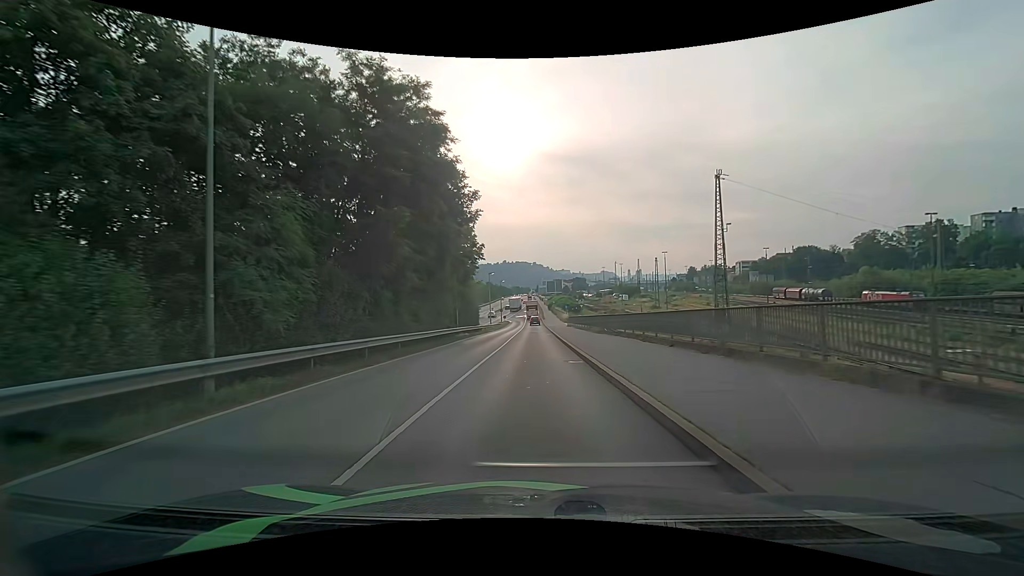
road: unclassified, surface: asphalt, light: Day
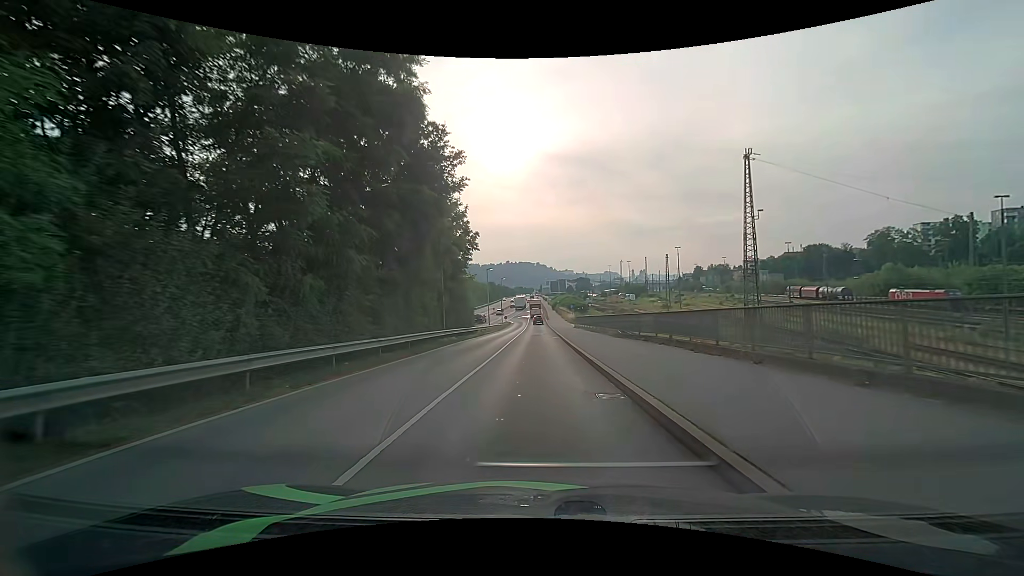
(0.0, +7.0) m; 0°
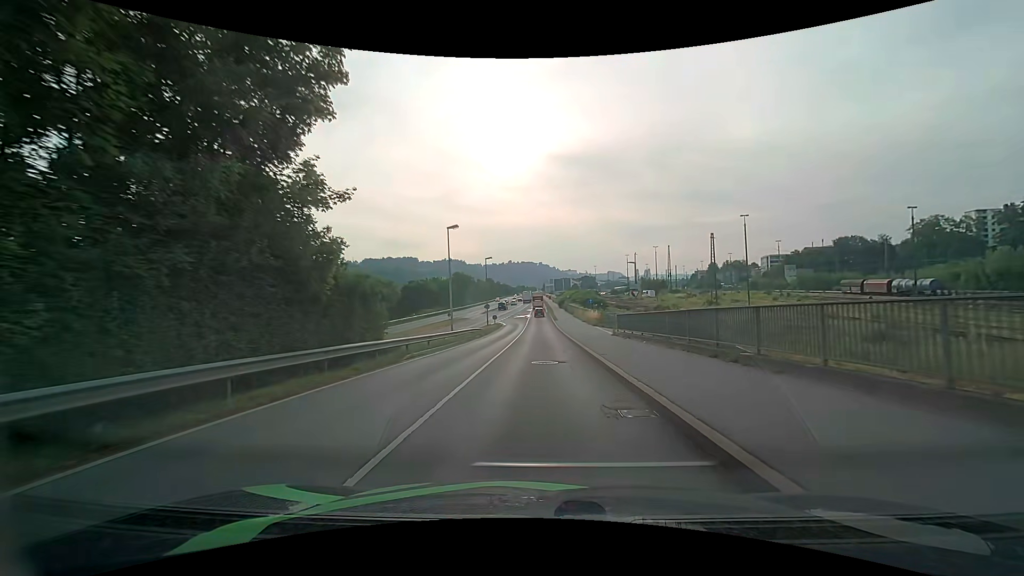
(-0.2, +28.9) m; -1°
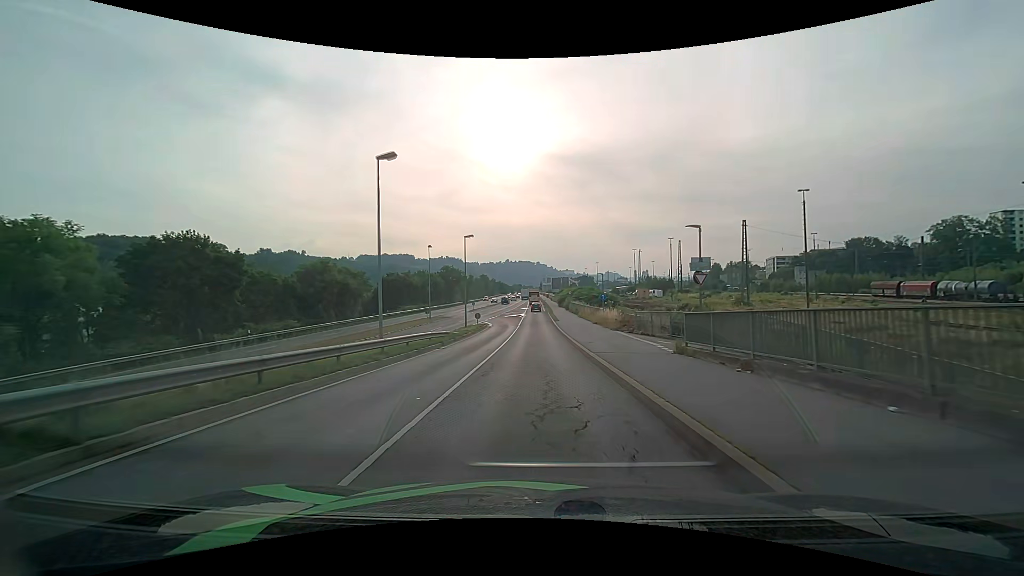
(0.0, +14.8) m; 0°
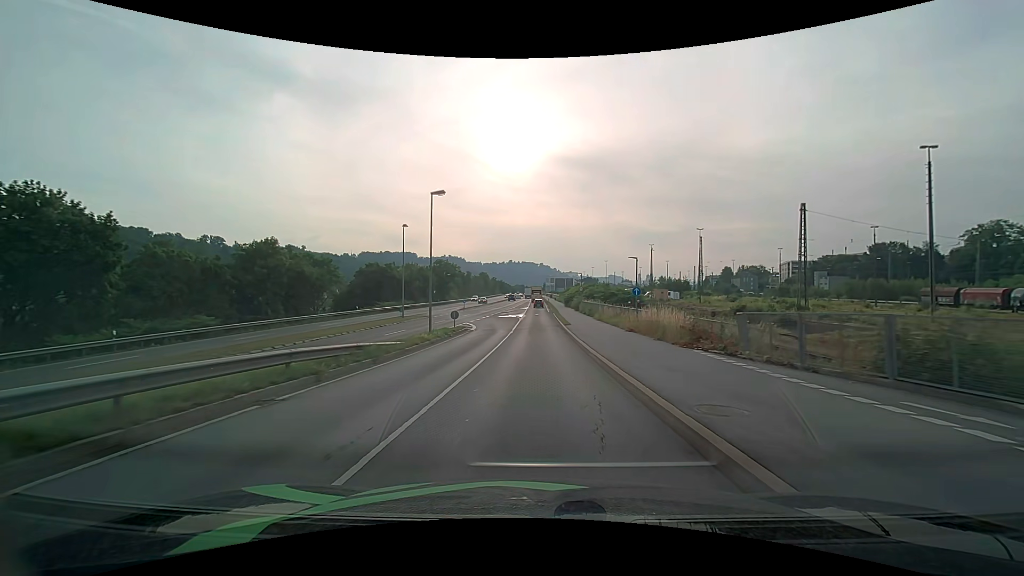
(-0.1, +15.0) m; 0°
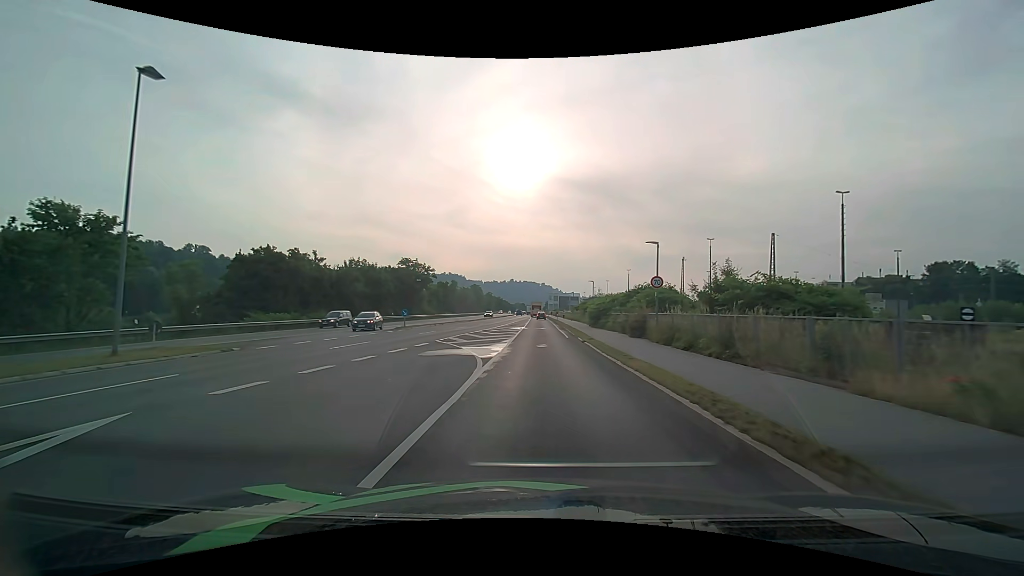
(-0.3, +37.4) m; 0°
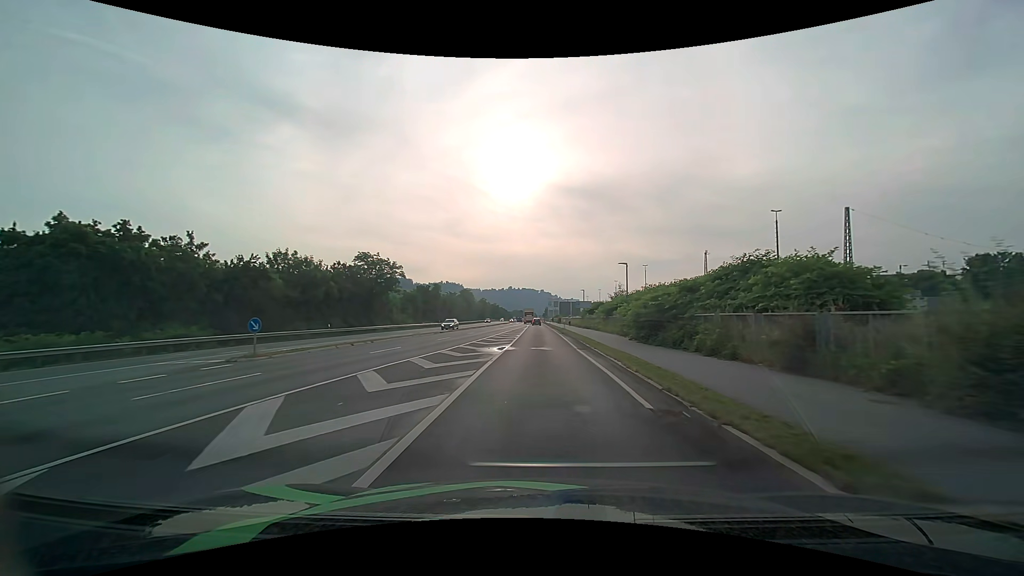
(+0.1, +22.7) m; 0°
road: primary
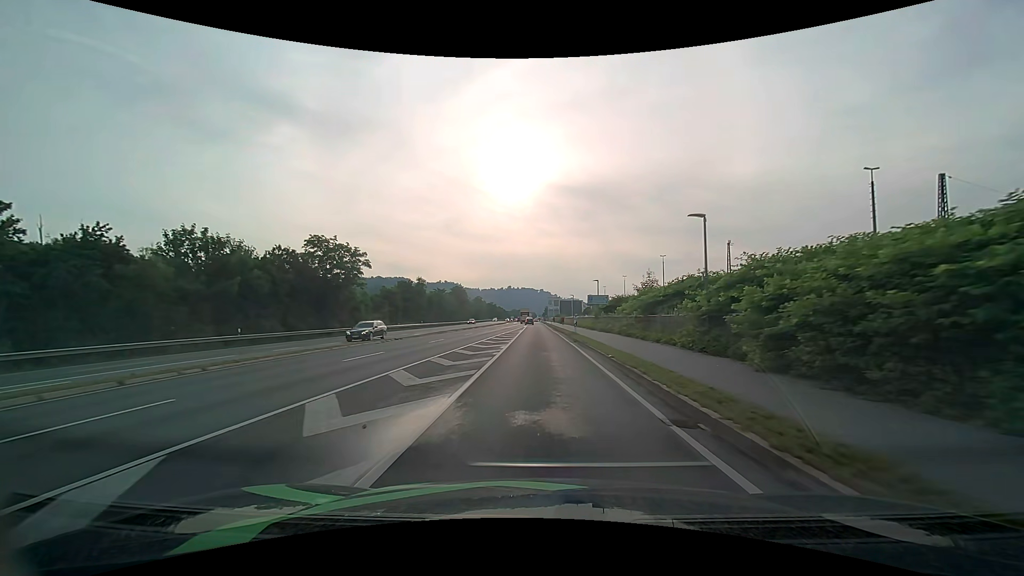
(0.0, +16.0) m; 0°
(0, +10) (0, +20) (0, +30) (0, +40) (0, +50) (0, +60) (0, +70) (-1, +80) (-1, +90) (-1, +100) m
